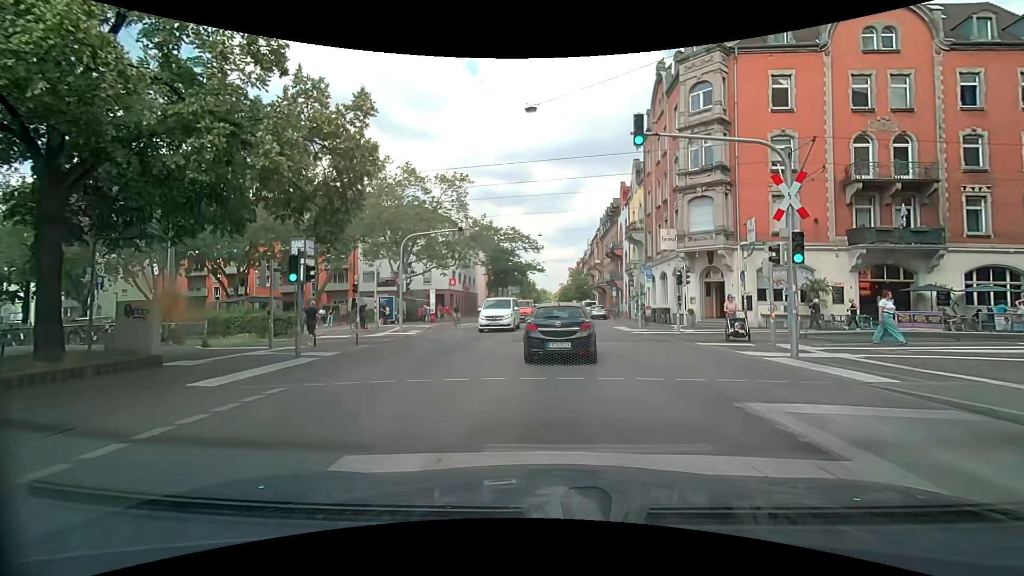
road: secondary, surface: asphalt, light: Day
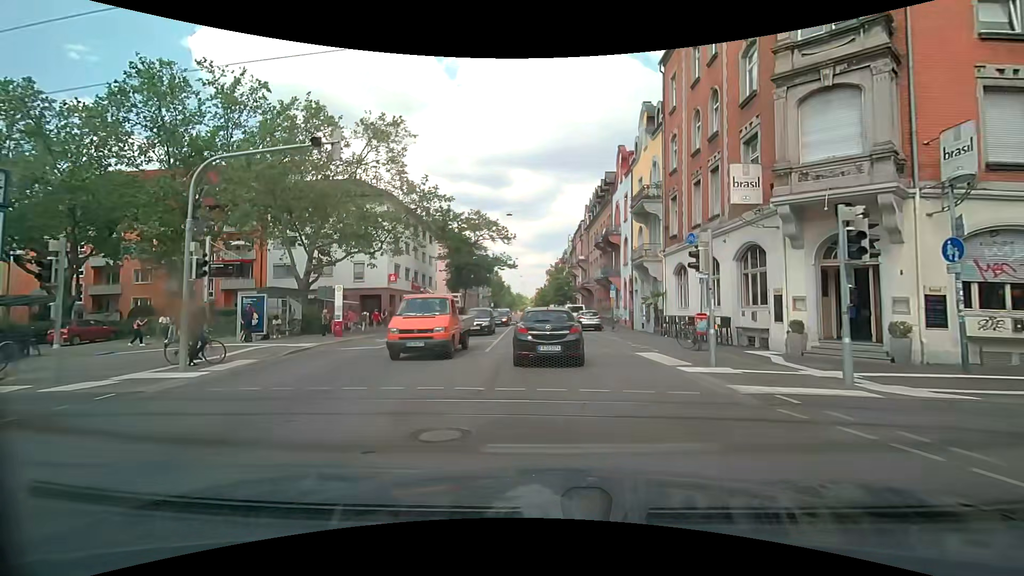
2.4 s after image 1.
(+0.3, +15.5) m; +2°
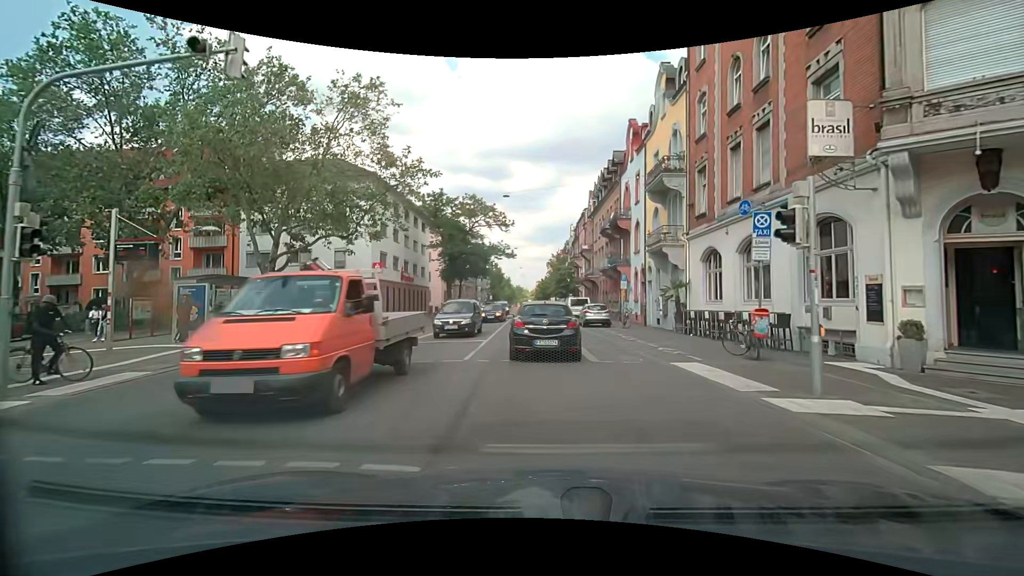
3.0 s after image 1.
(0.0, +4.5) m; 0°
(0, +10) (0, +20) (0, +30) (-1, +40) (-1, +50) (-1, +60) (-2, +70) (-2, +80) (-2, +90) (-3, +100) m
